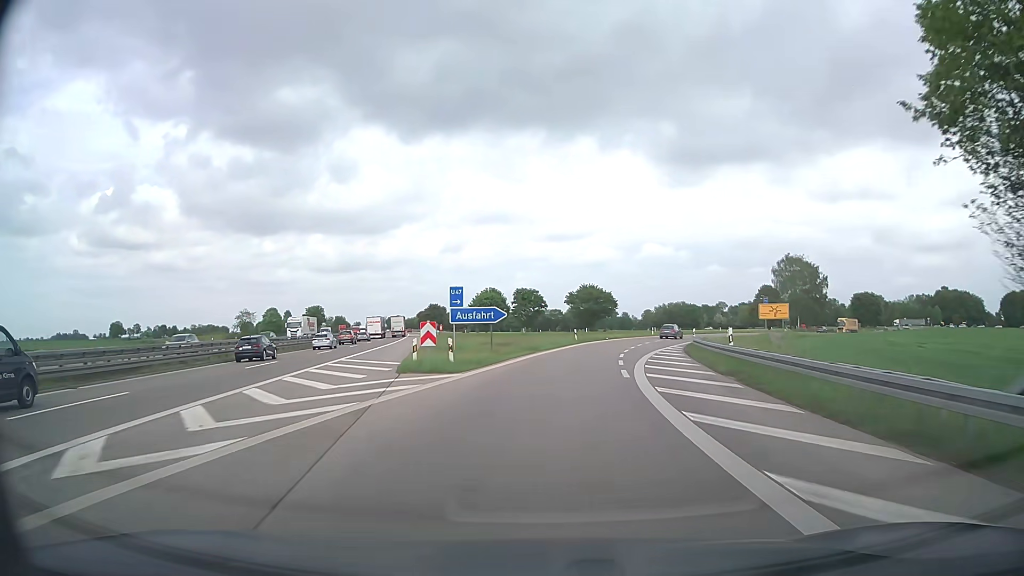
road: motorway_link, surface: asphalt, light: Day
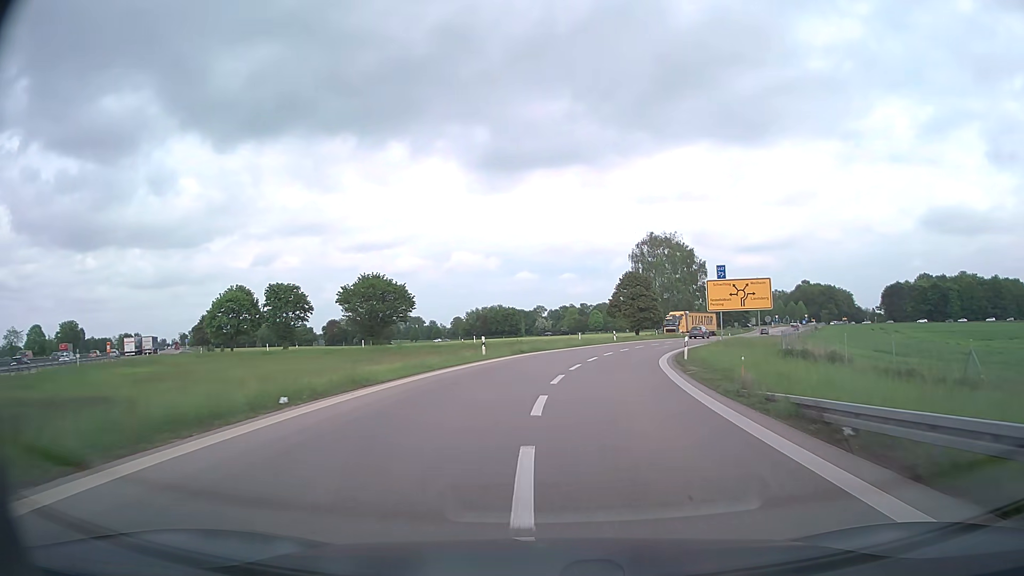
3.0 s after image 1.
(+6.5, +49.1) m; +16°
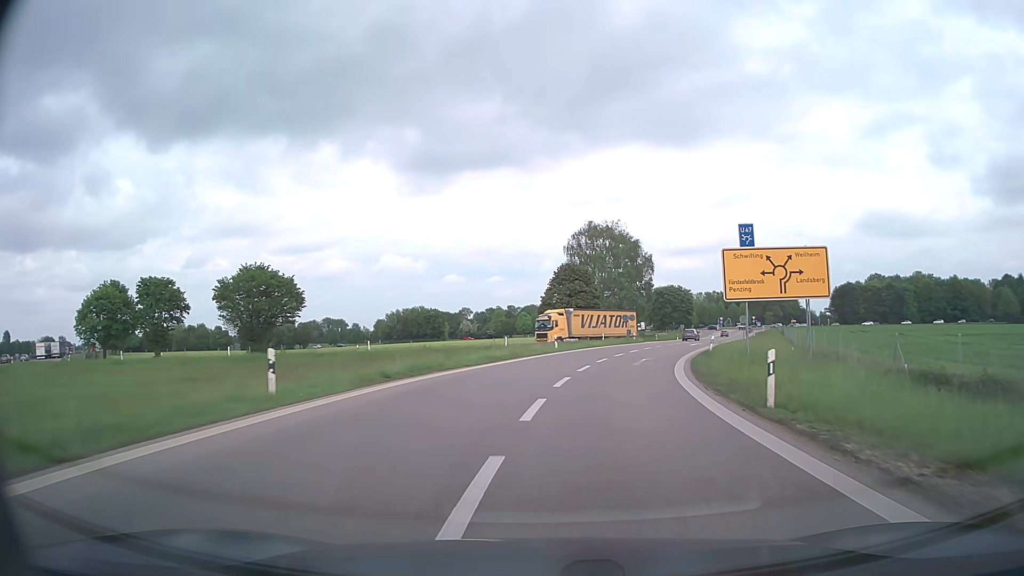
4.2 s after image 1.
(+0.9, +18.4) m; +6°
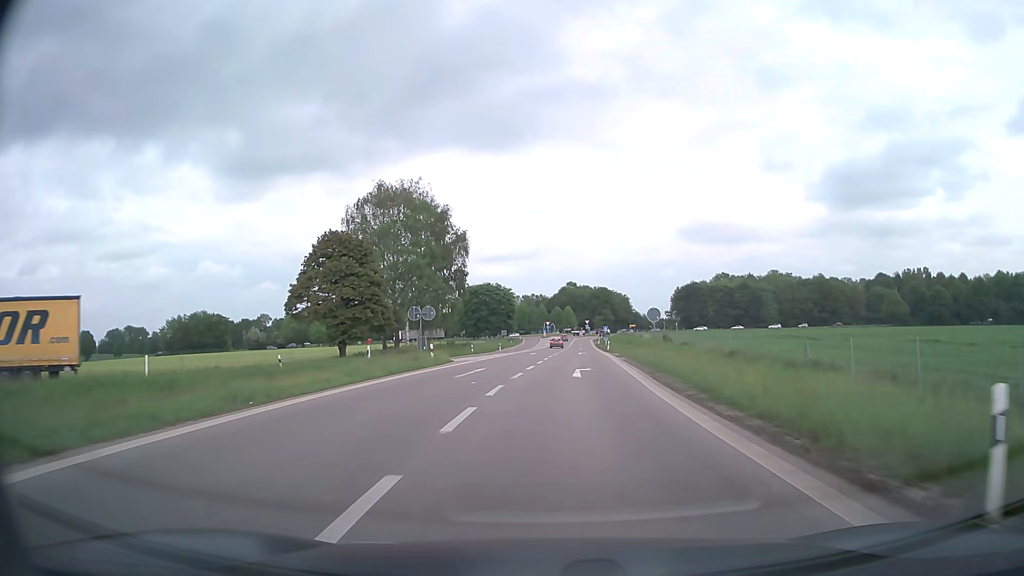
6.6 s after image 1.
(+5.3, +36.4) m; +16°
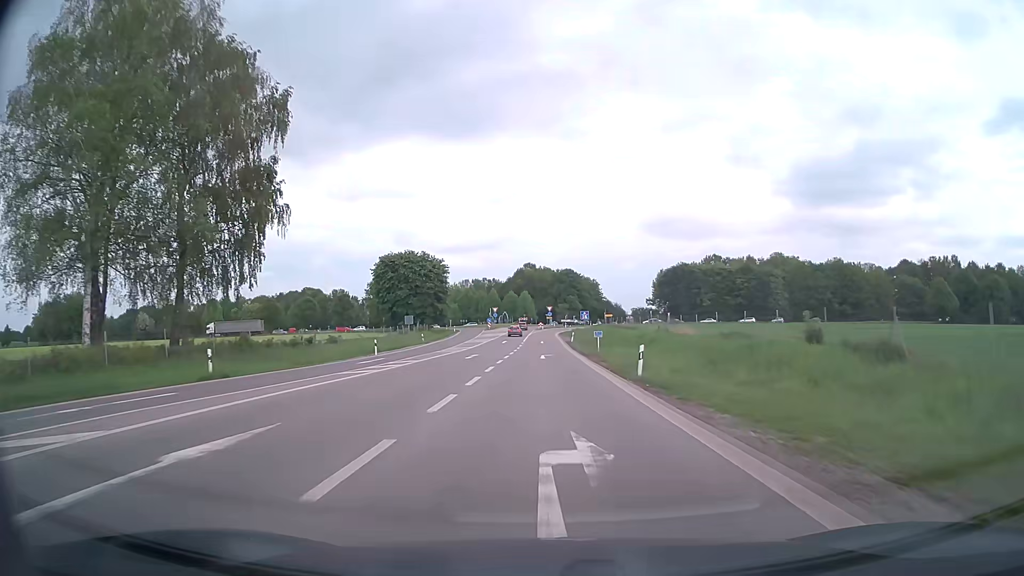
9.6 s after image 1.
(+2.6, +51.9) m; +3°
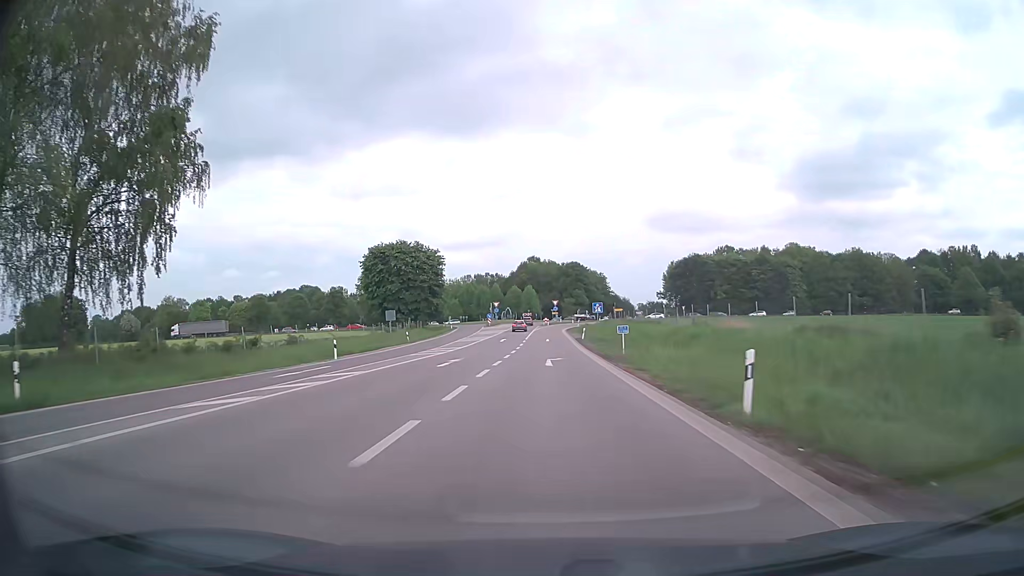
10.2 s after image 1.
(0.0, +10.8) m; 0°
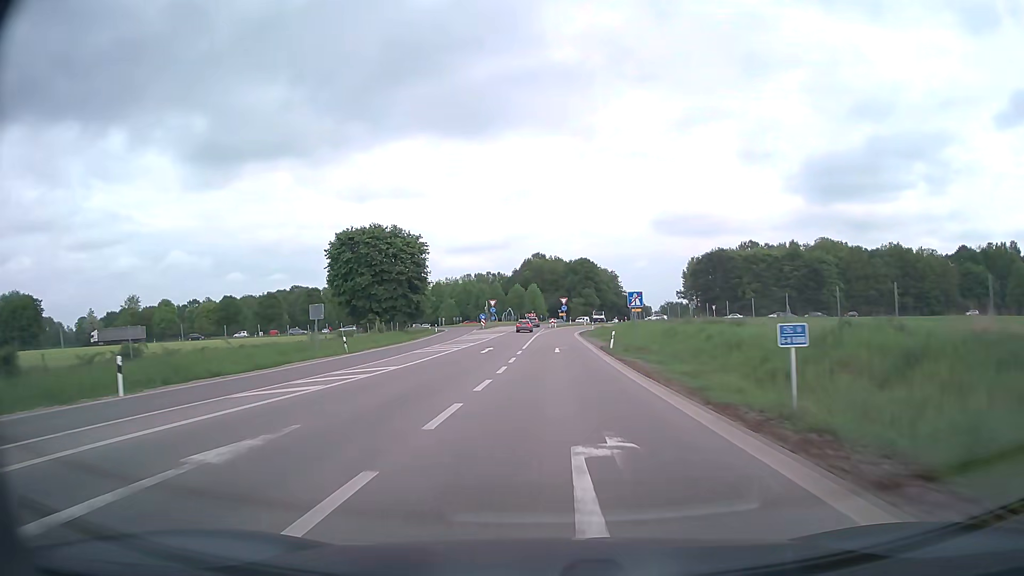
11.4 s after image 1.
(-0.1, +21.3) m; -1°
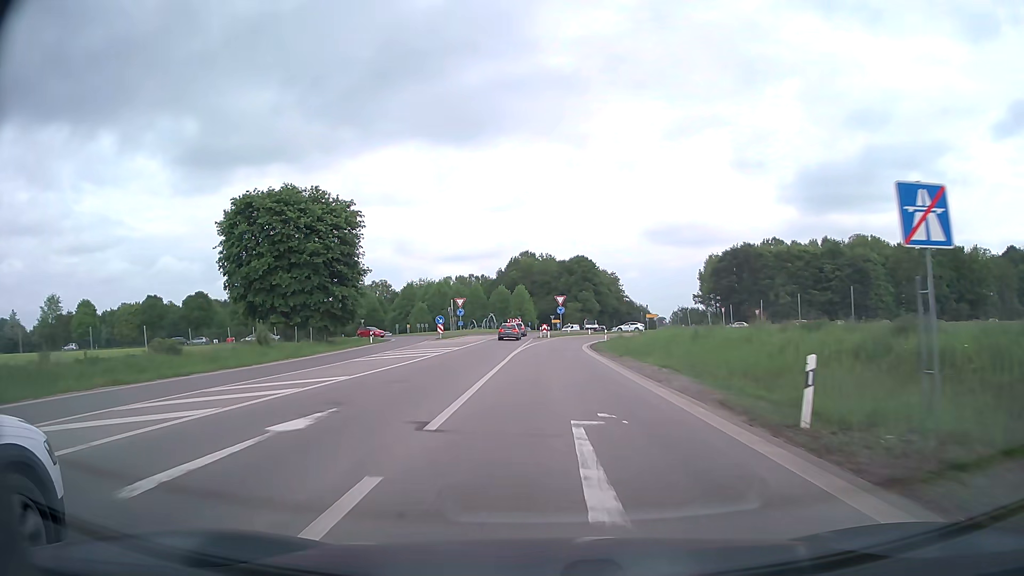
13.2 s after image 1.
(+0.1, +30.0) m; +1°
(0, +10) (0, +20) (0, +30) (+1, +40) (+1, +50) (+3, +60) (+6, +69) (+10, +78) (+17, +85) (+26, +91) m
